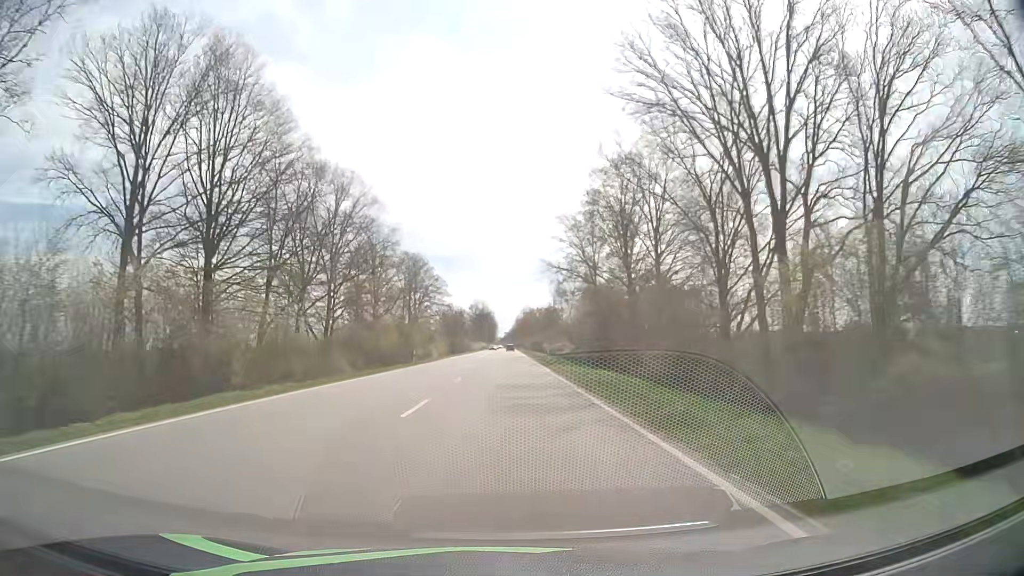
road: primary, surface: asphalt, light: Day
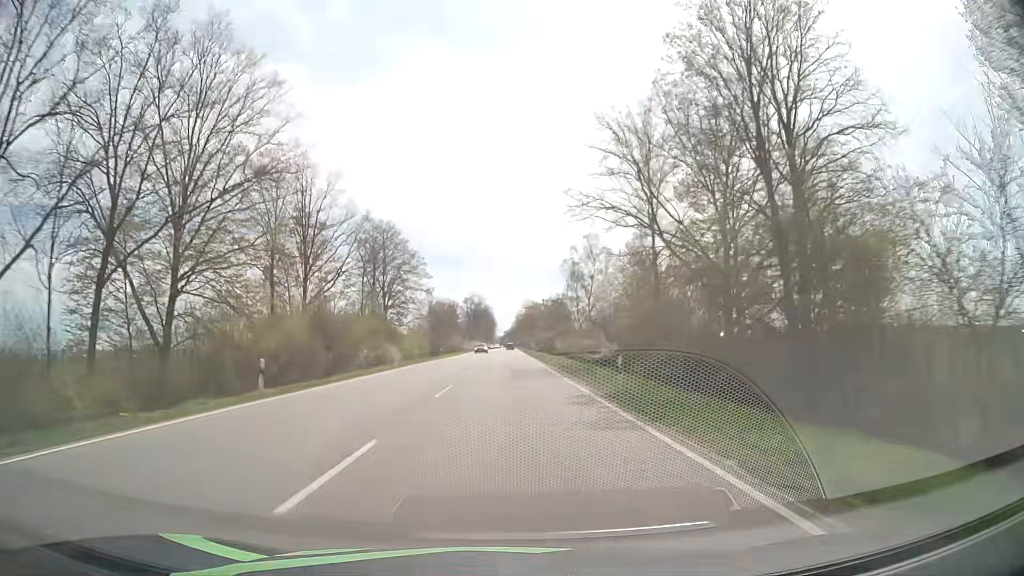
(0.0, +31.2) m; 0°
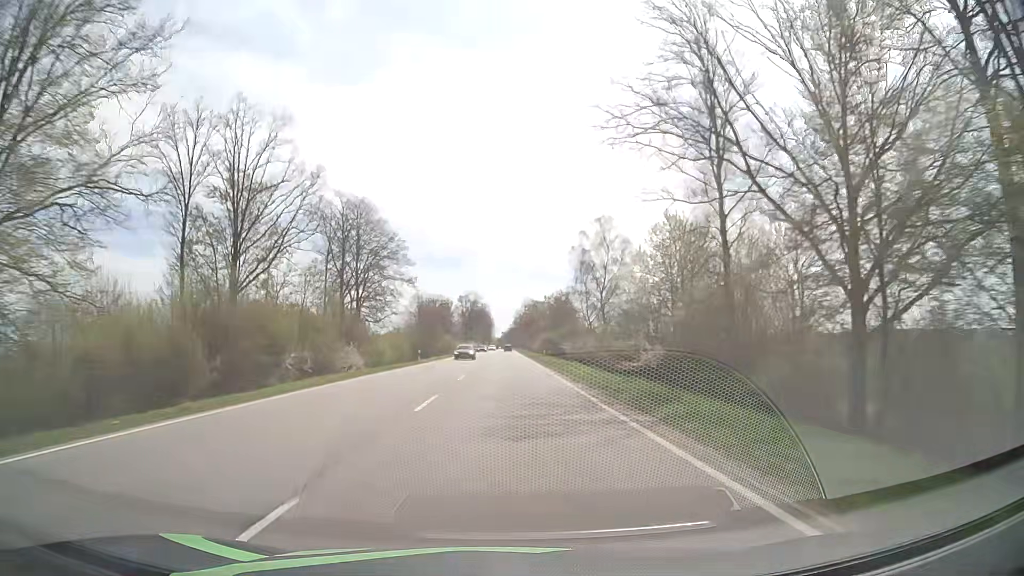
(+0.1, +15.6) m; 0°
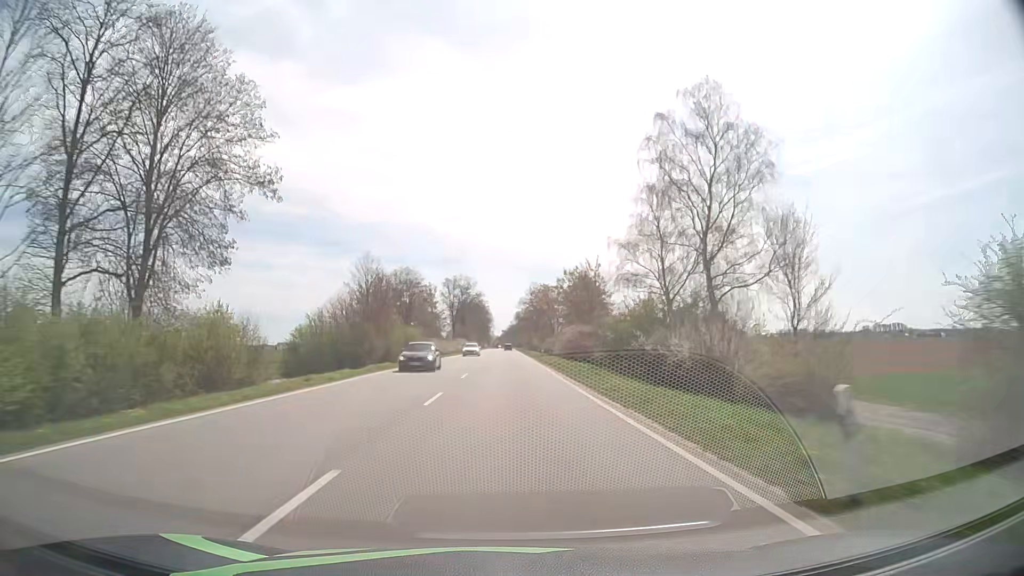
(+0.1, +46.8) m; 0°
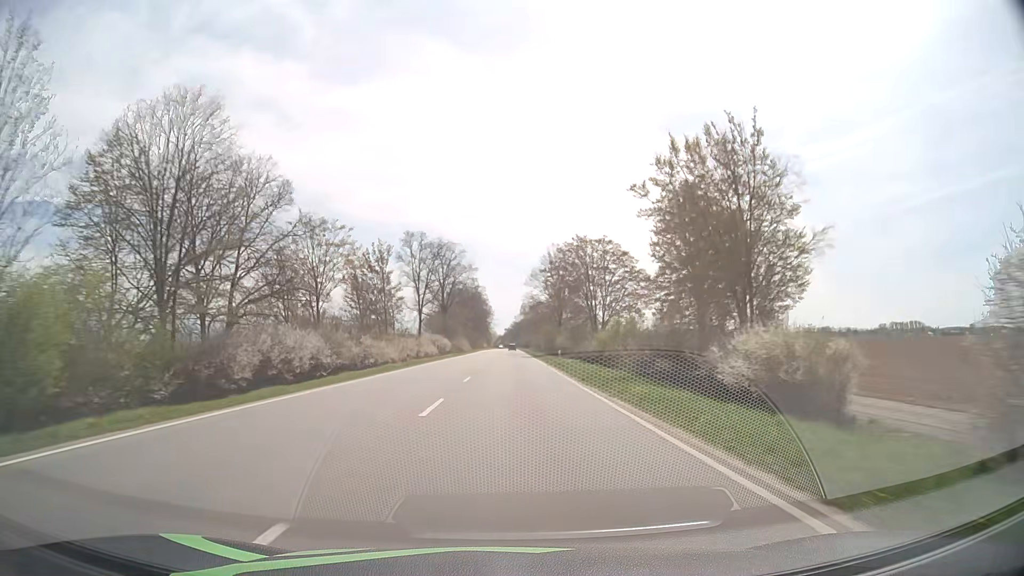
(-0.1, +62.2) m; 0°
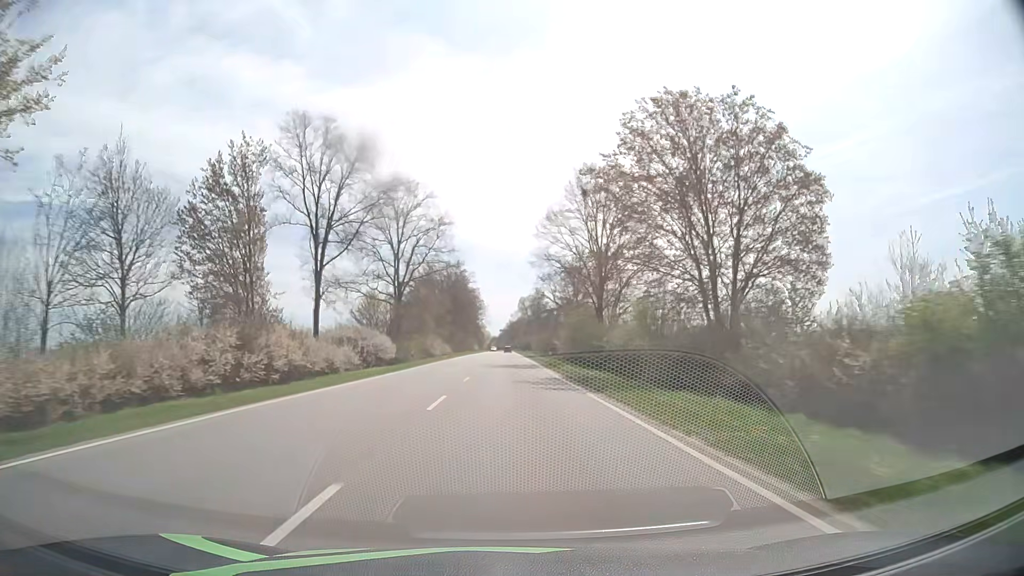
(+0.1, +46.6) m; 0°
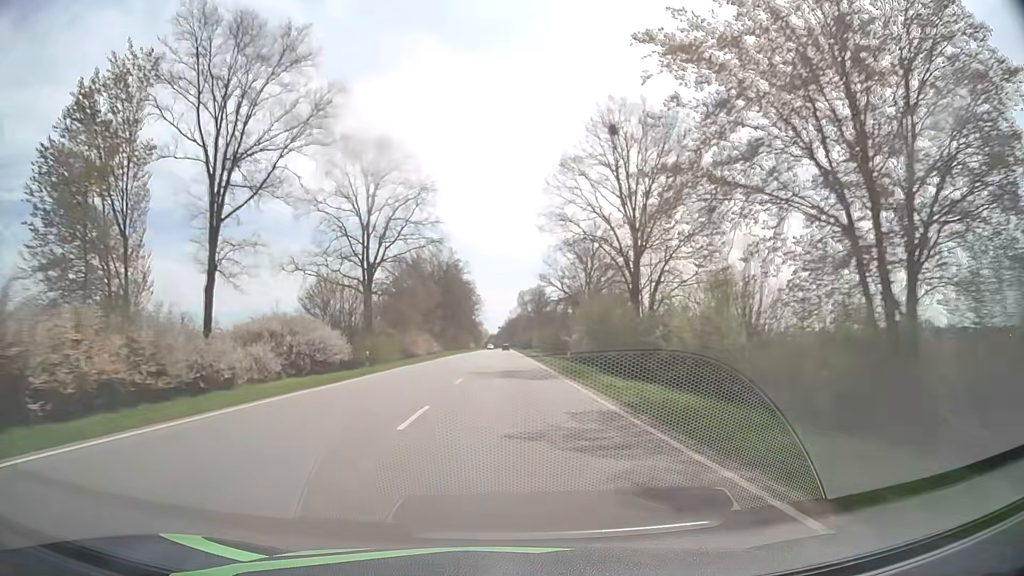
(0.0, +15.5) m; 0°
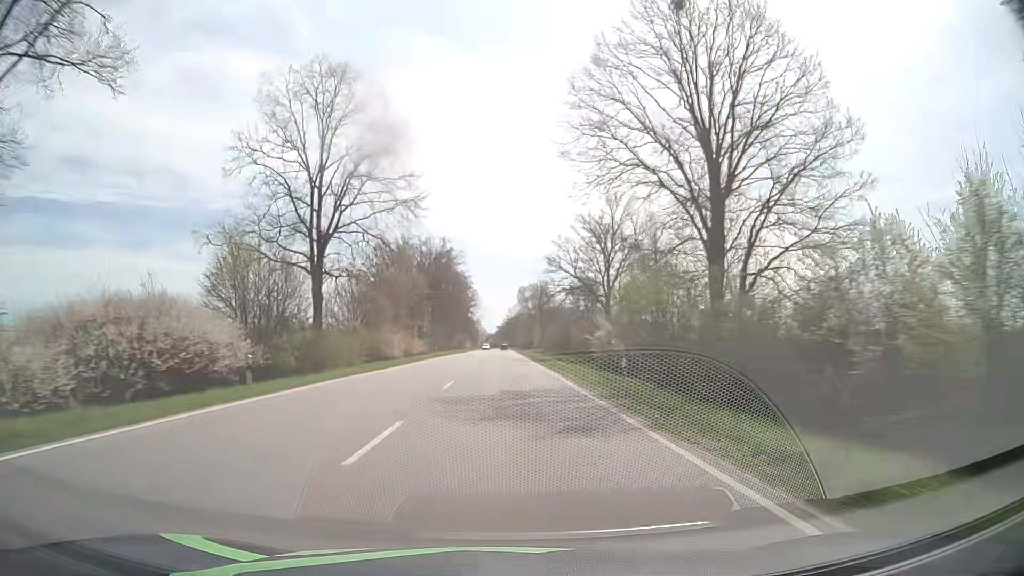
(0.0, +15.5) m; 0°
(0, +10) (0, +20) (0, +30) (0, +40) (0, +50) (0, +60) (0, +70) (0, +80) (0, +90) (0, +100) m
